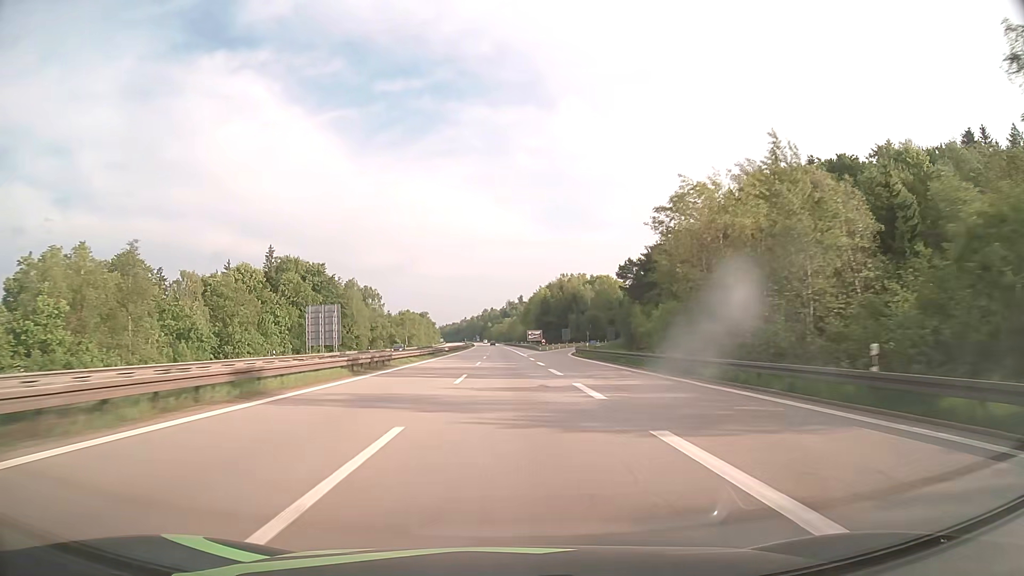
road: motorway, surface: asphalt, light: Day
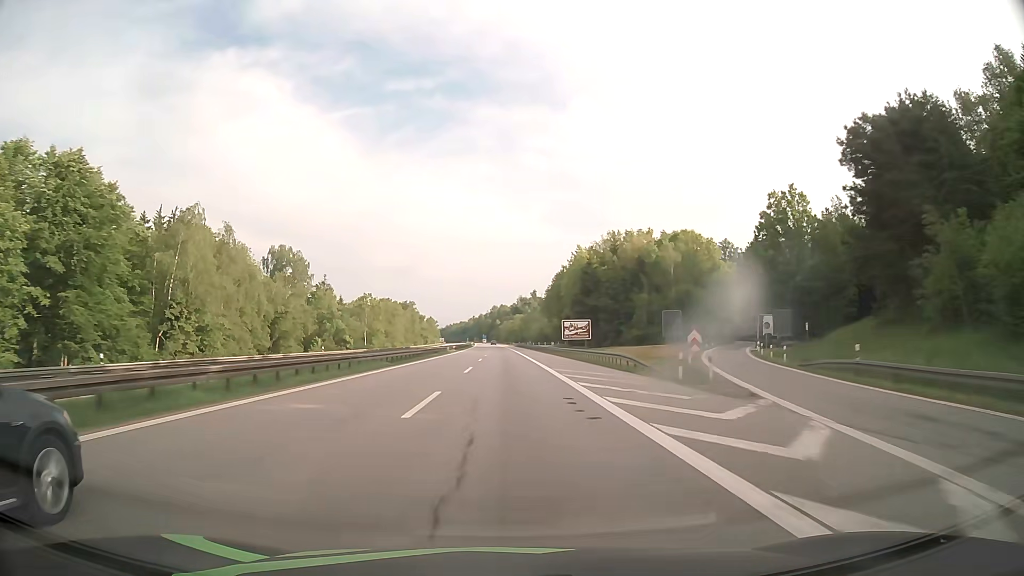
(-0.7, +82.3) m; -1°
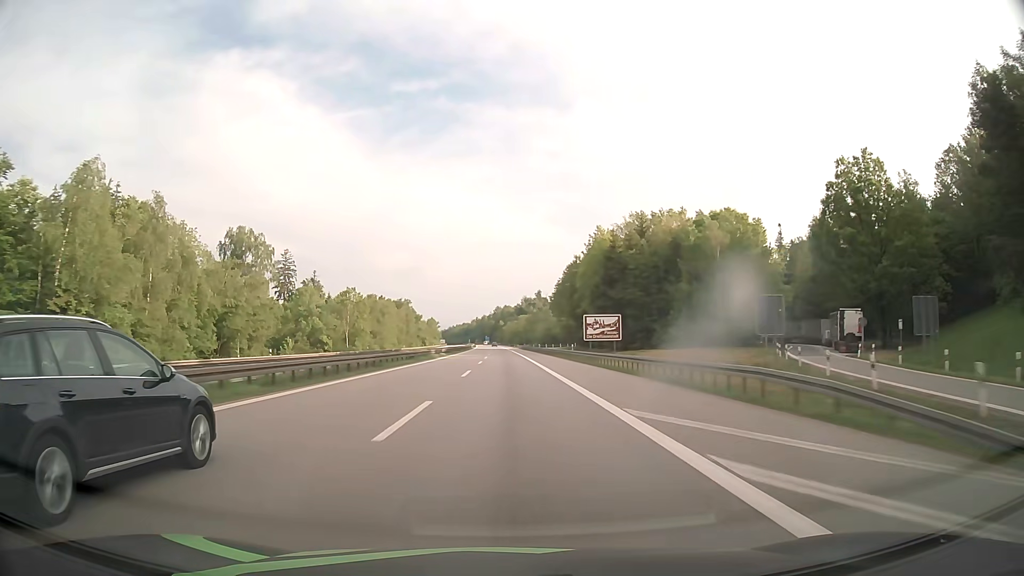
(0.0, +20.6) m; 0°
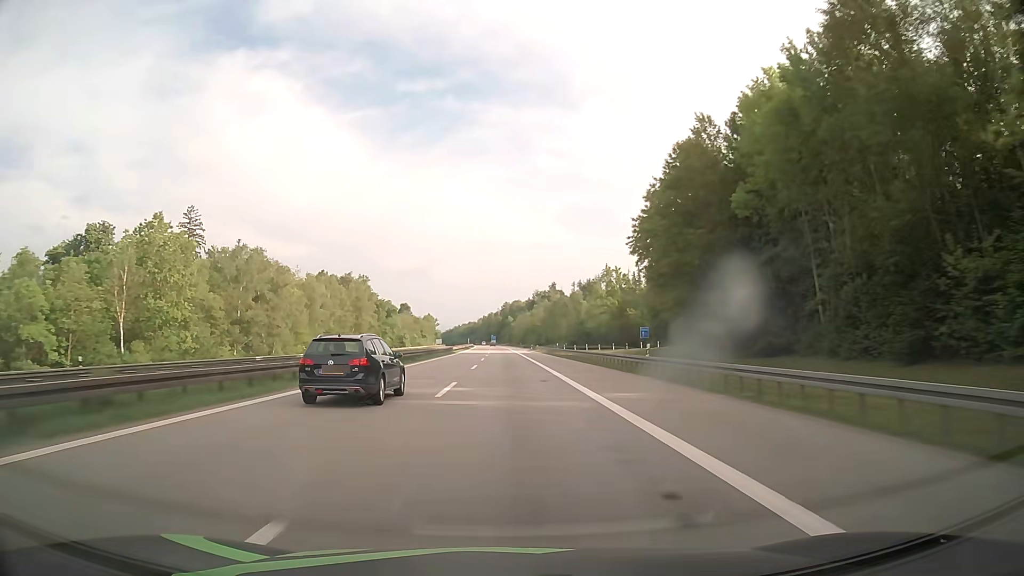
(-0.7, +82.5) m; -1°
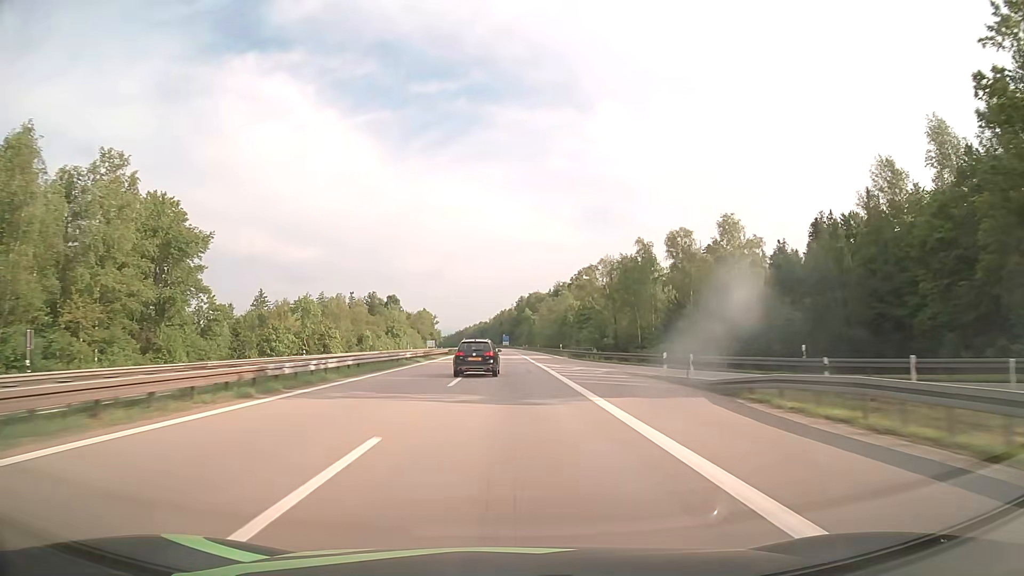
(-0.8, +103.3) m; -1°
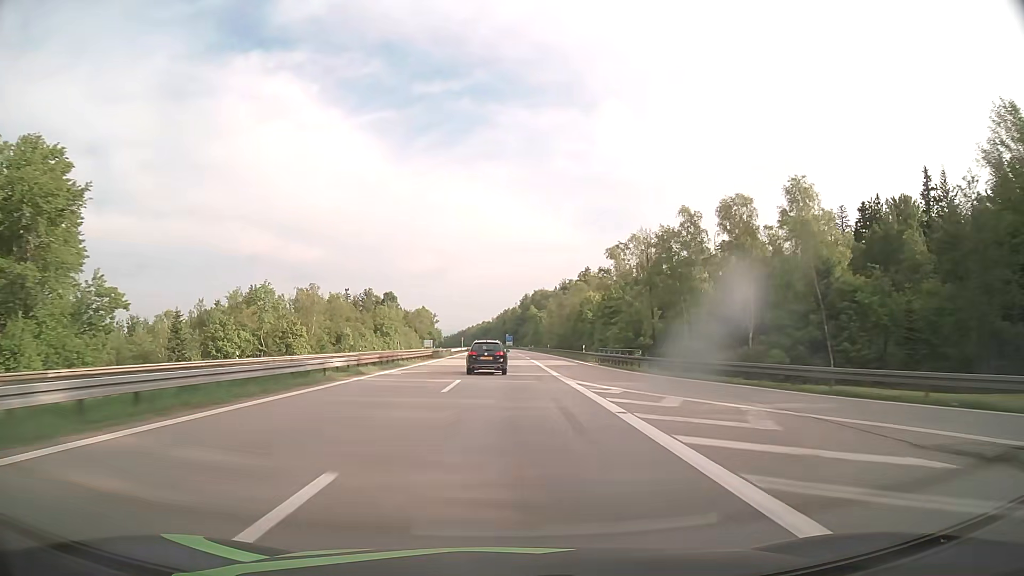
(-0.1, +20.7) m; 0°
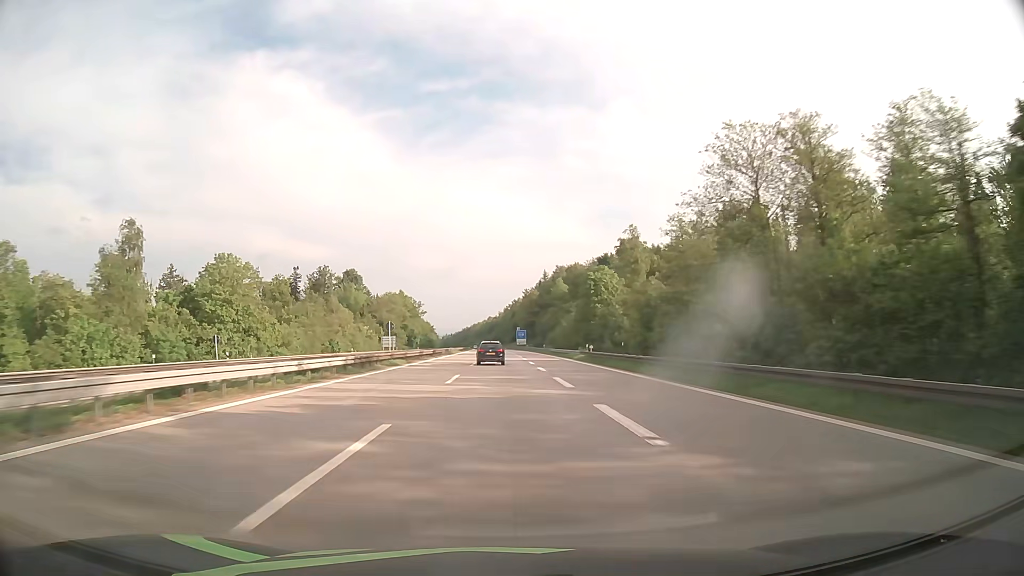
(-0.7, +103.7) m; -1°
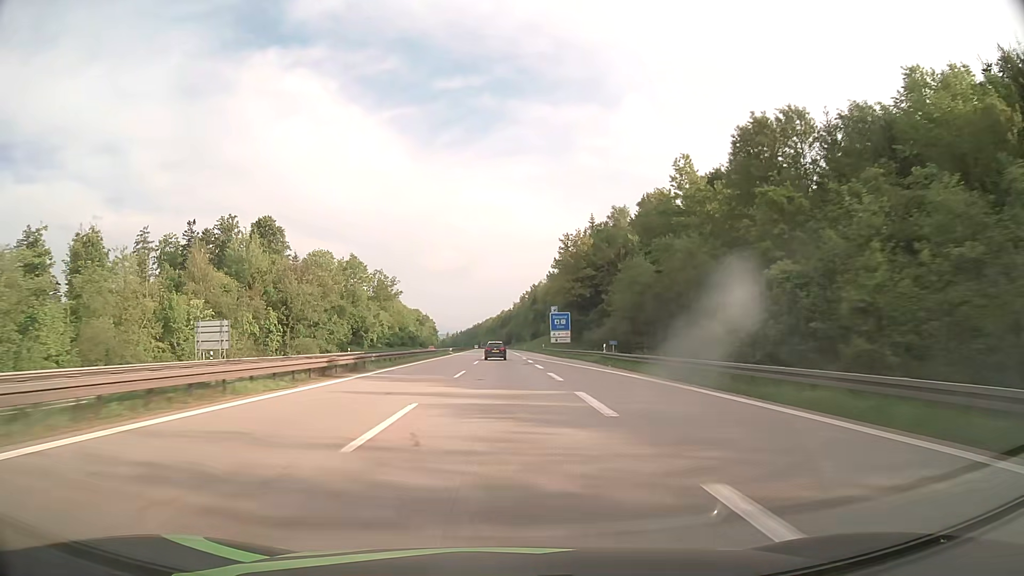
(-1.3, +104.3) m; -1°
(0, +10) (0, +20) (0, +30) (0, +40) (0, +50) (0, +60) (-1, +70) (-1, +80) (-1, +90) (-1, +100) m
